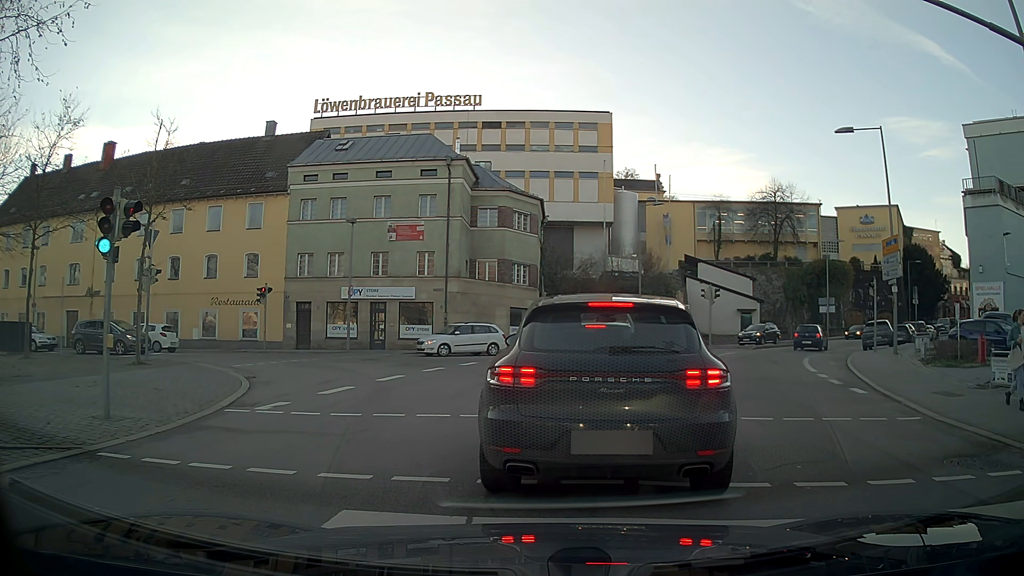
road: residential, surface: asphalt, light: Day
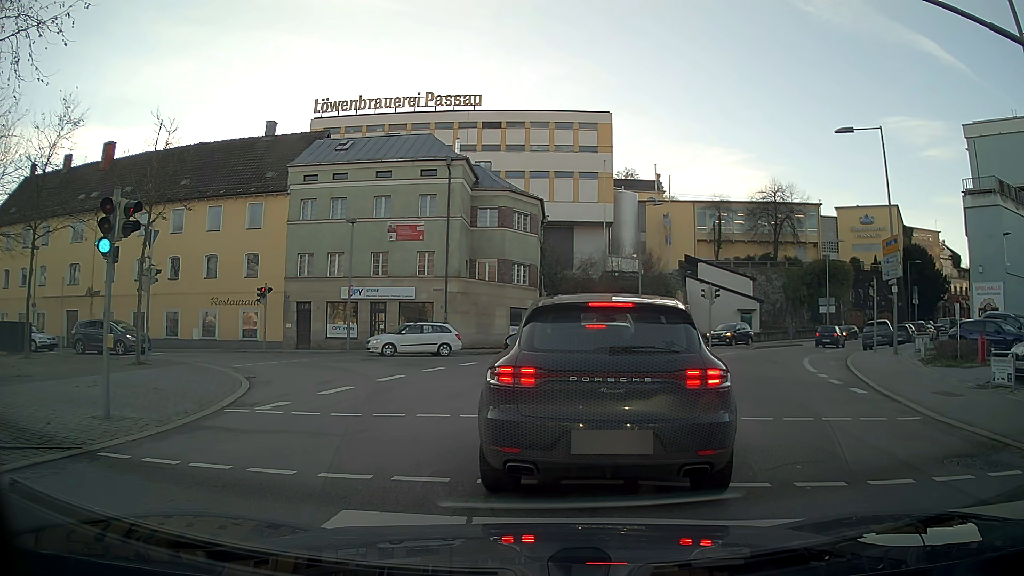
(0.0, 0.0) m; 0°
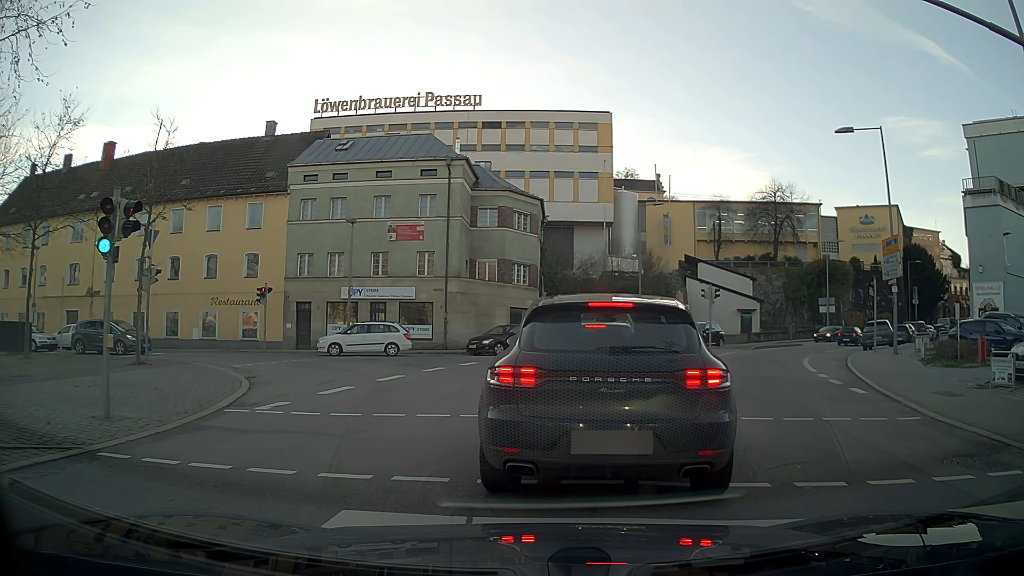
(0.0, 0.0) m; 0°
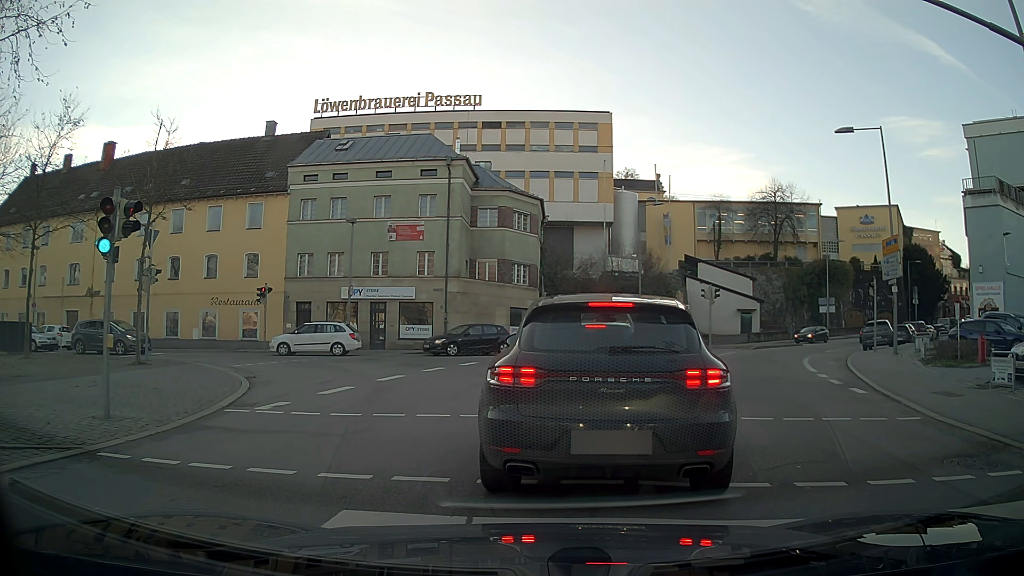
(0.0, 0.0) m; 0°
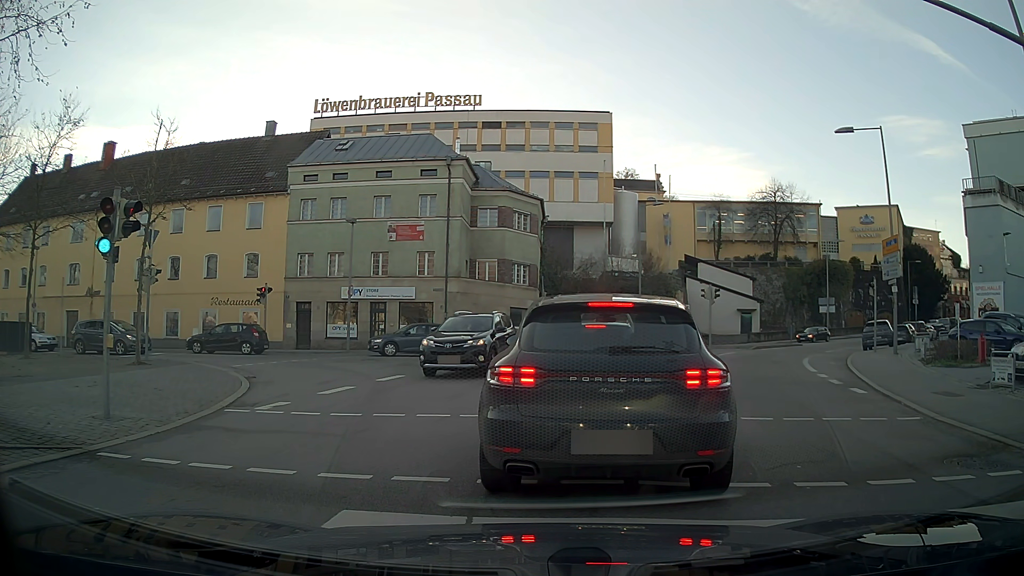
(0.0, 0.0) m; 0°
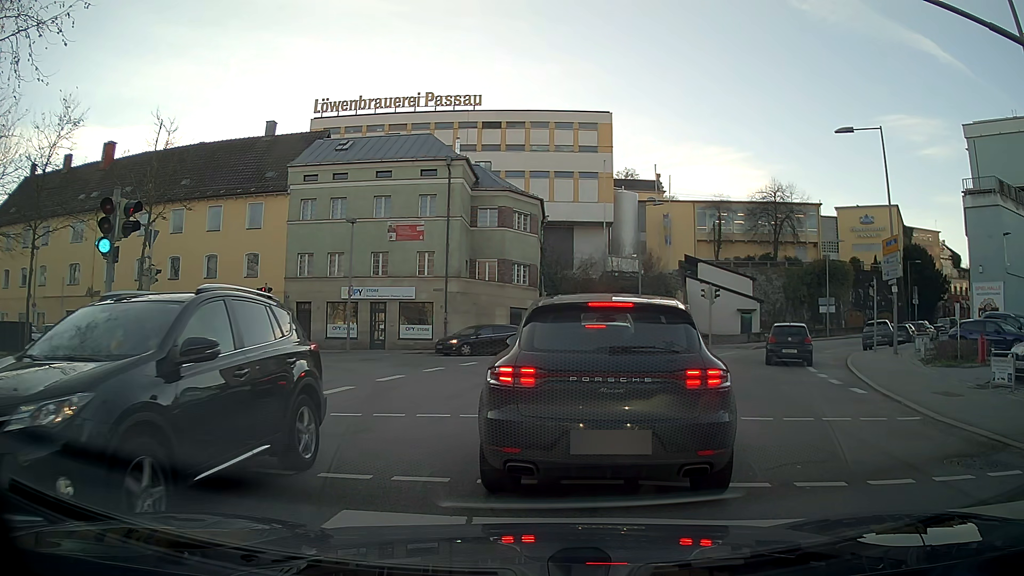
(0.0, 0.0) m; 0°
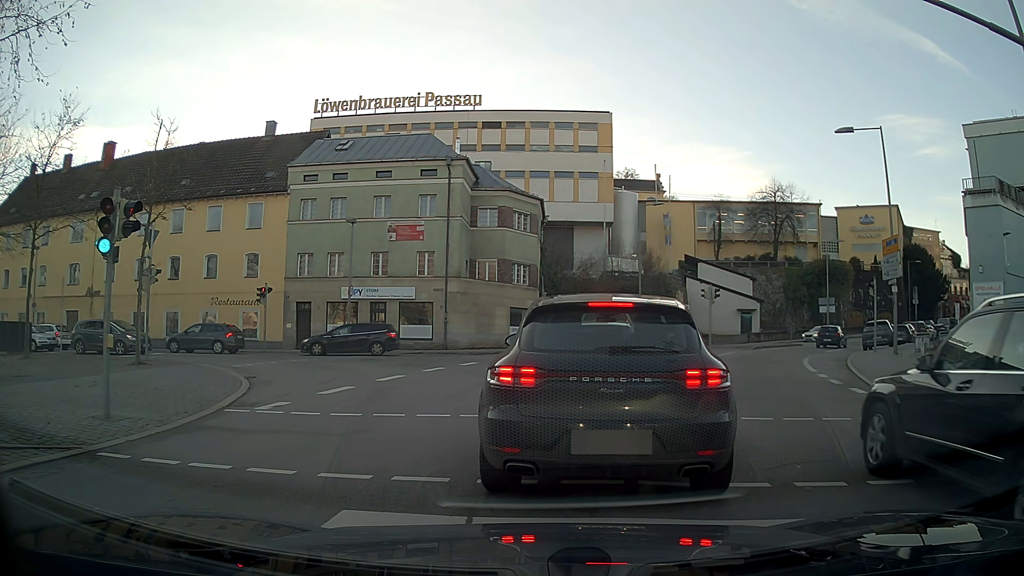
(0.0, 0.0) m; 0°
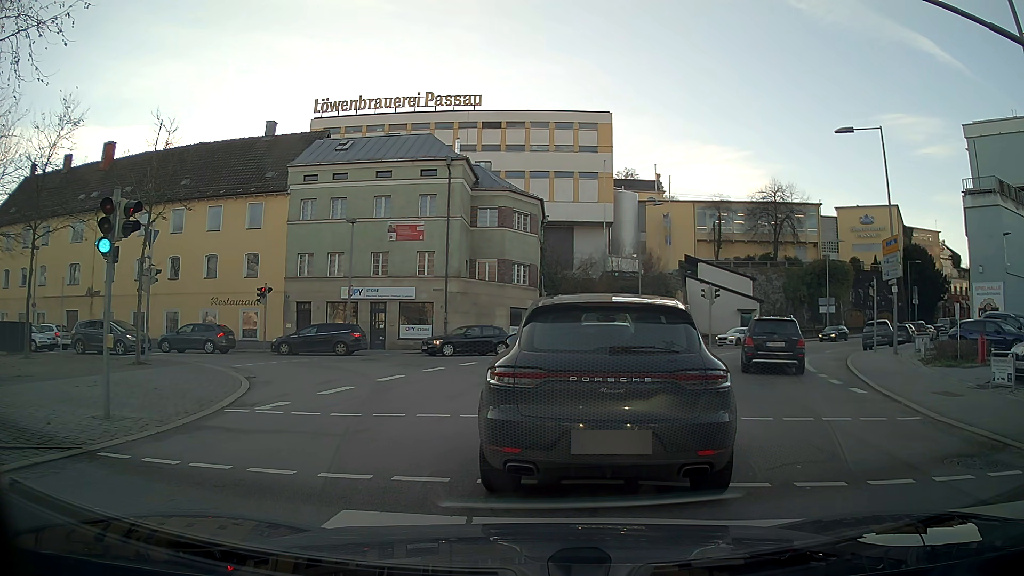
(0.0, 0.0) m; 0°
